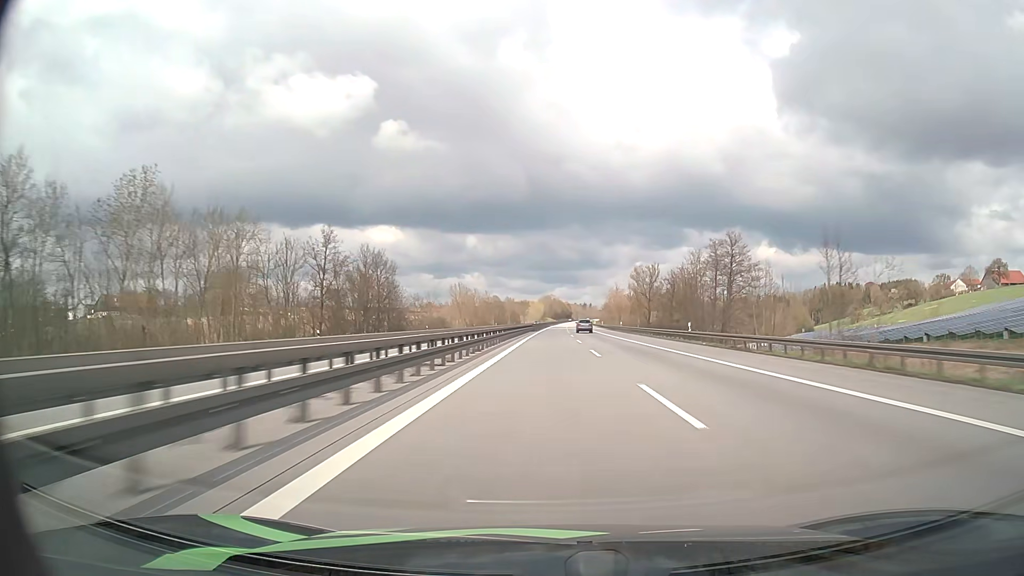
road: motorway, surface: asphalt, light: Day
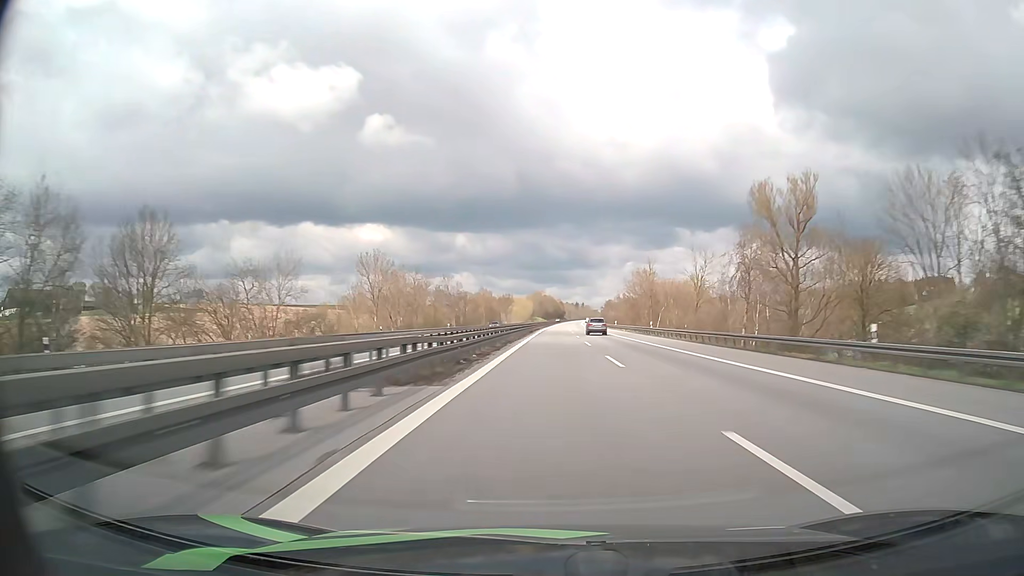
(+0.4, +79.2) m; +1°
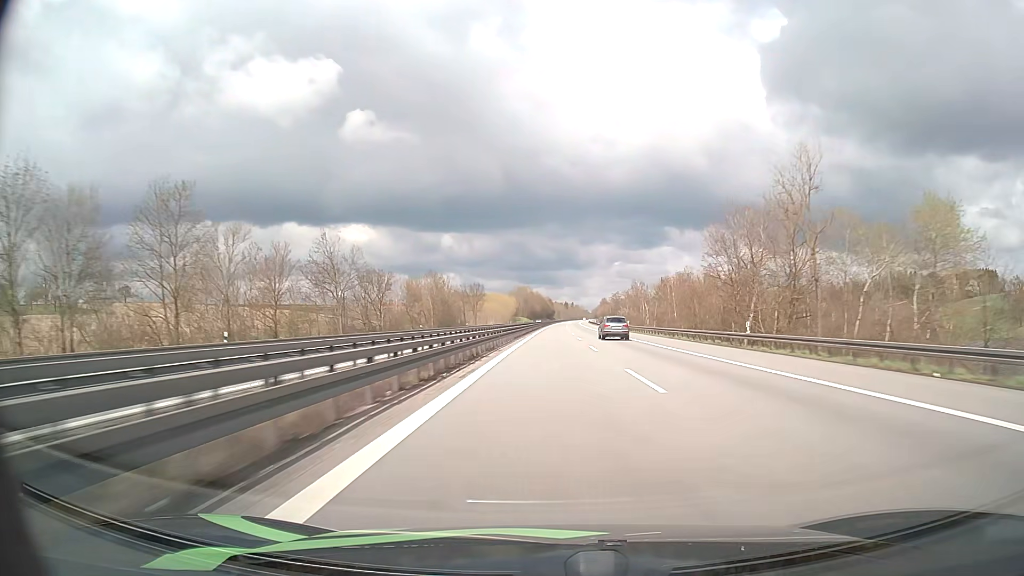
(+0.7, +79.7) m; +1°
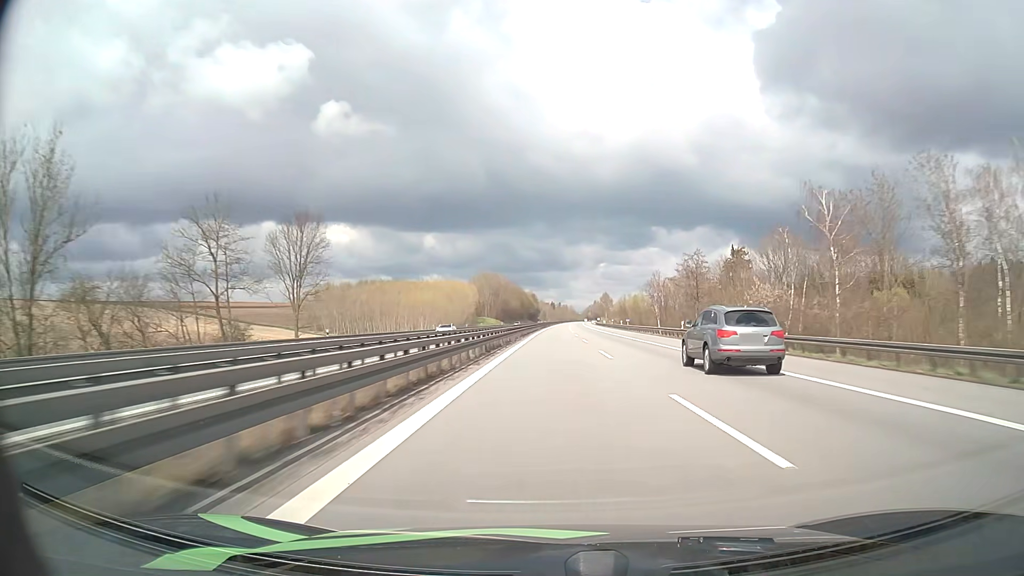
(+1.5, +133.5) m; +1°
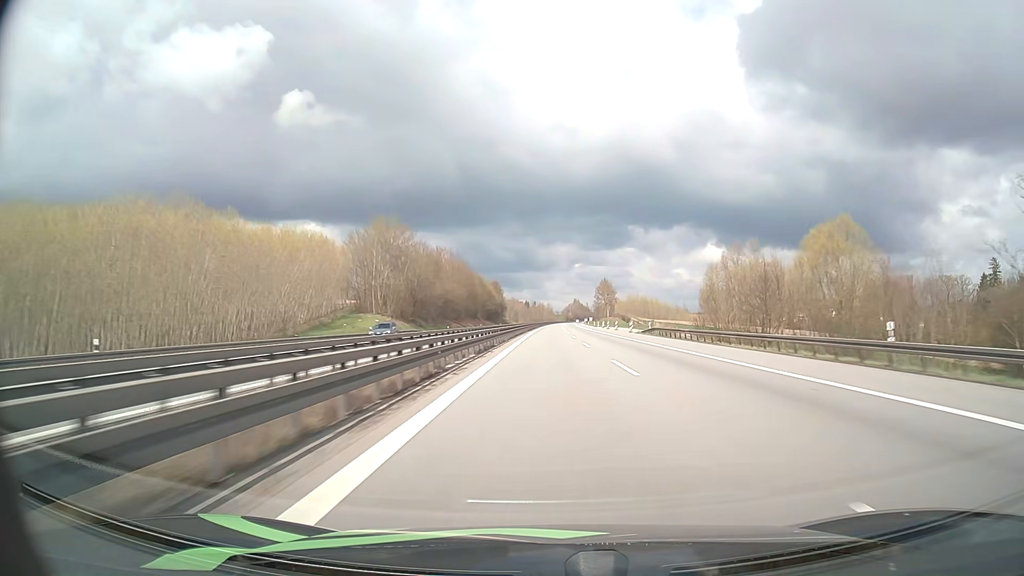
(+2.0, +134.4) m; +2°
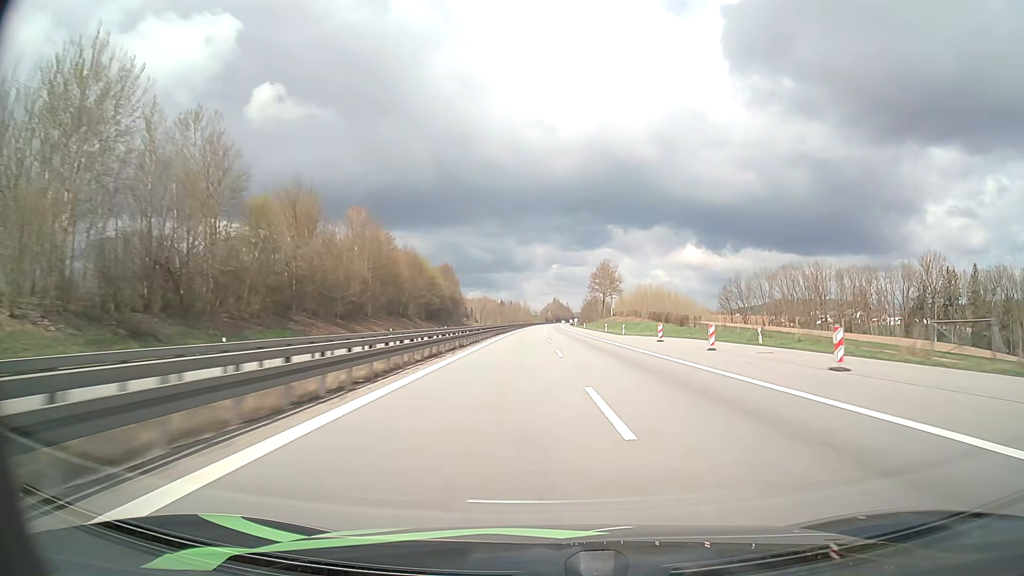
(+1.2, +81.2) m; +2°
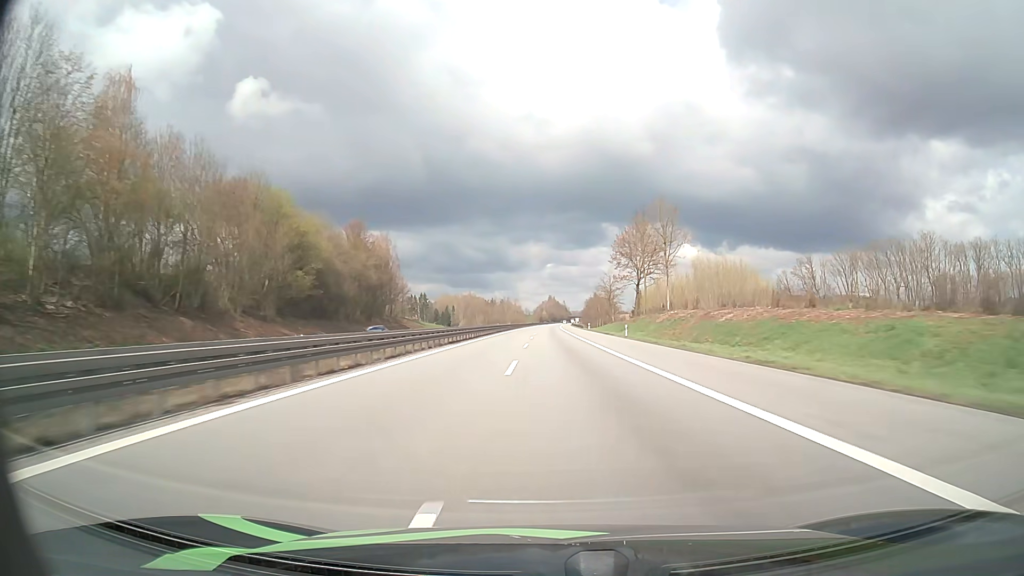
(+0.7, +81.4) m; +1°
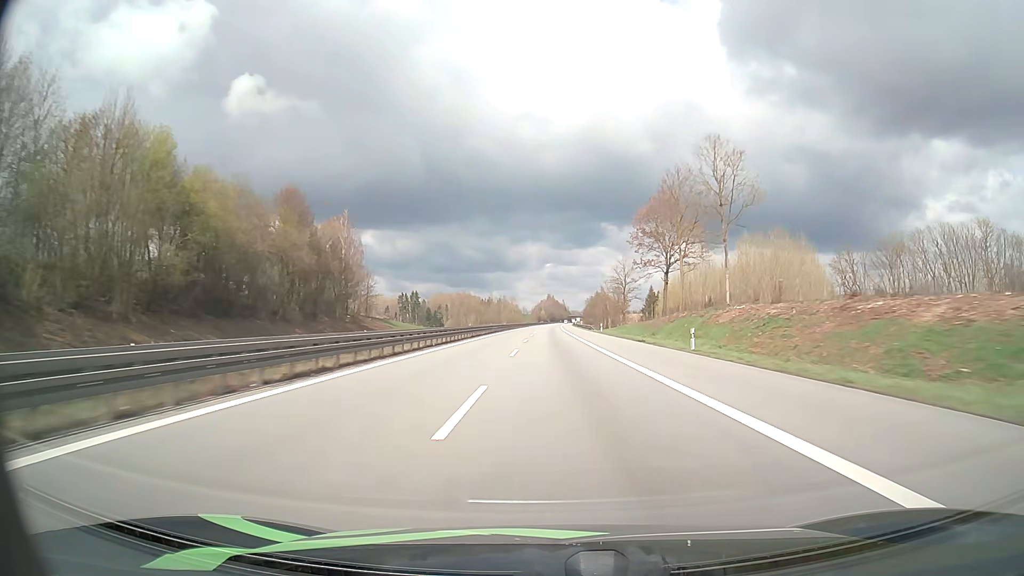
(0.0, +27.1) m; 0°
(0, +10) (0, +20) (0, +30) (0, +40) (0, +50) (0, +60) (0, +70) (0, +80) (0, +90) (0, +100) m
